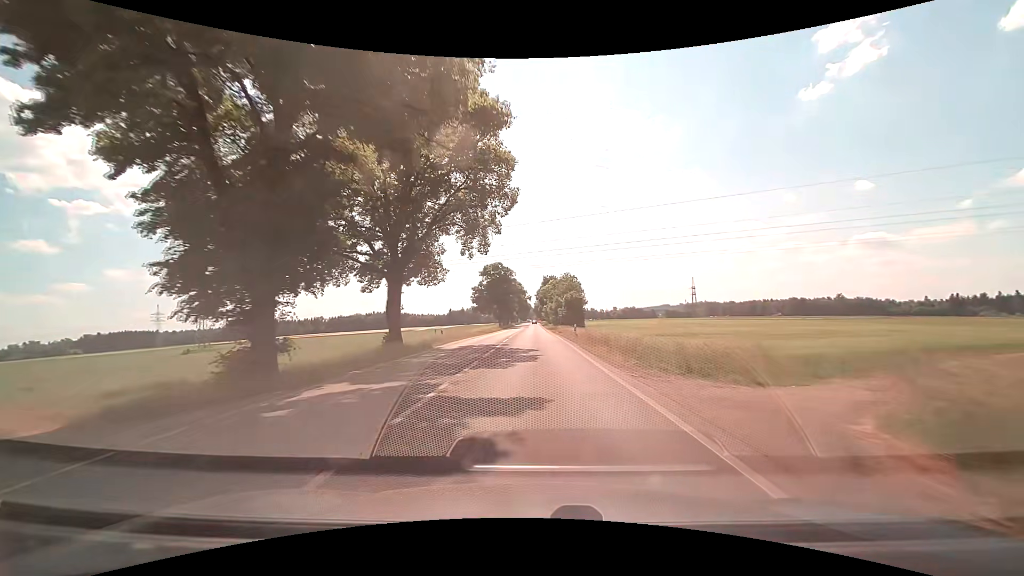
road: secondary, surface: asphalt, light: Day
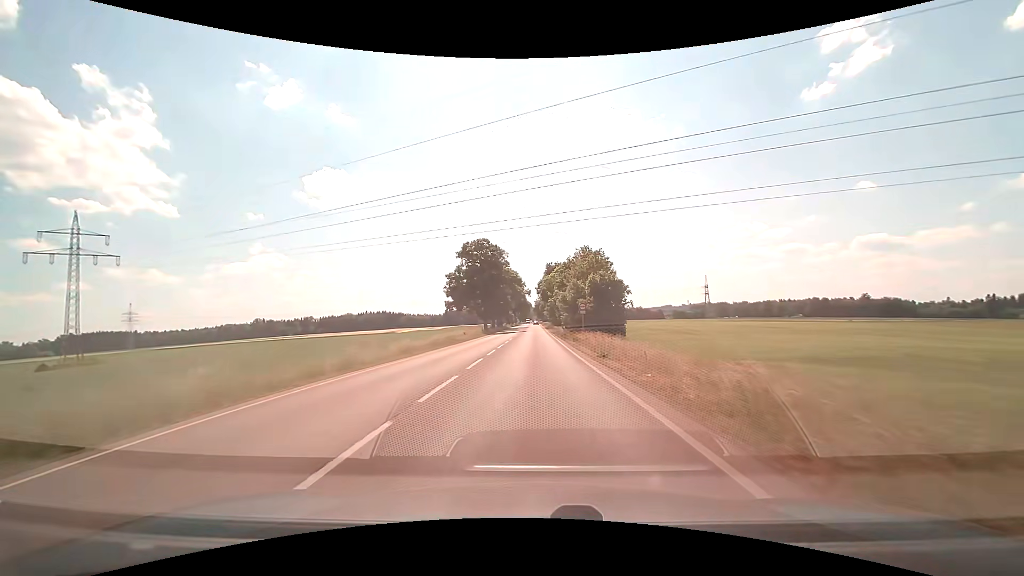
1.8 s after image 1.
(0.0, +34.1) m; 0°
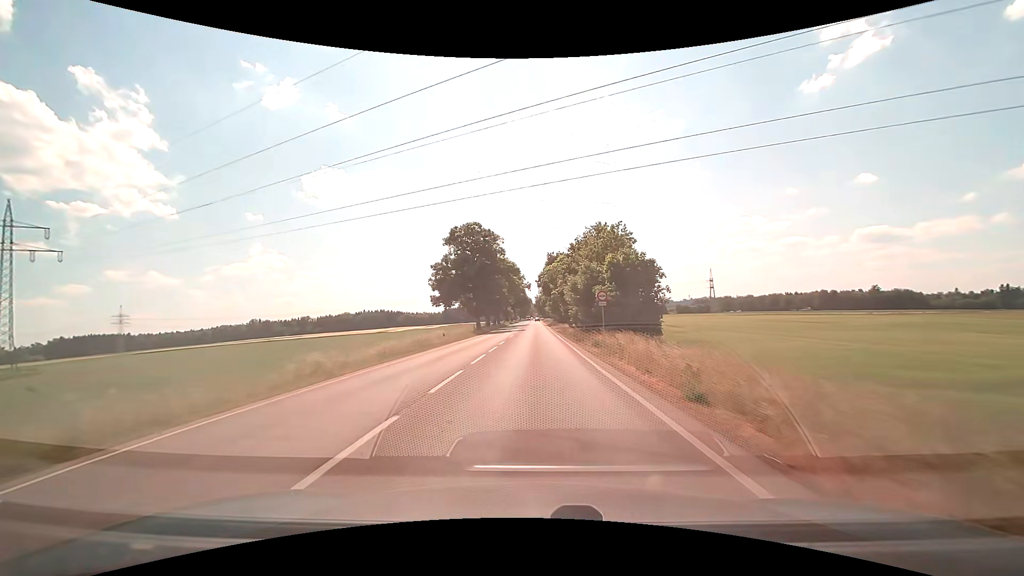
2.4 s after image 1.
(0.0, +11.5) m; 0°
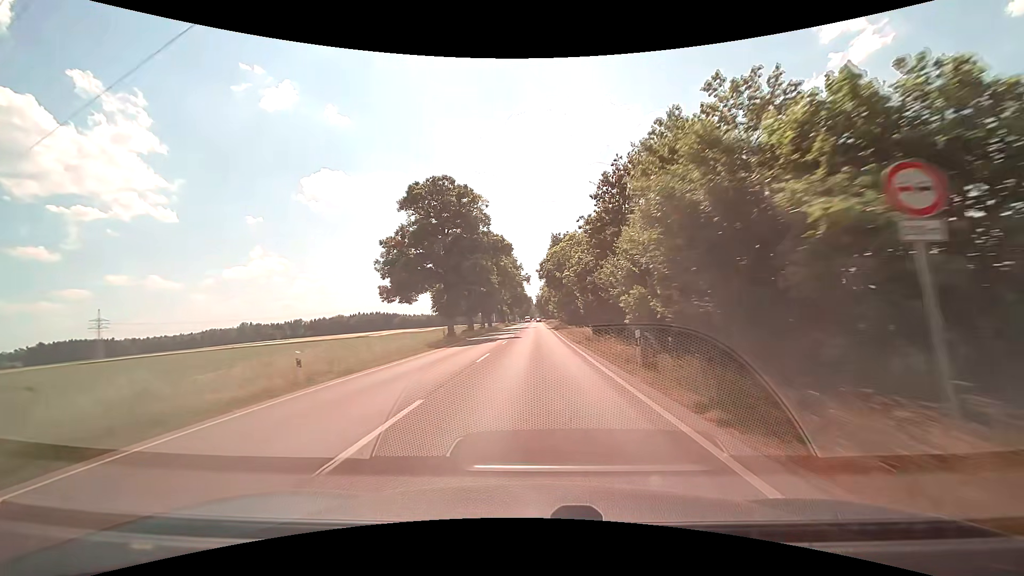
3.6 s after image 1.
(0.0, +23.1) m; 0°
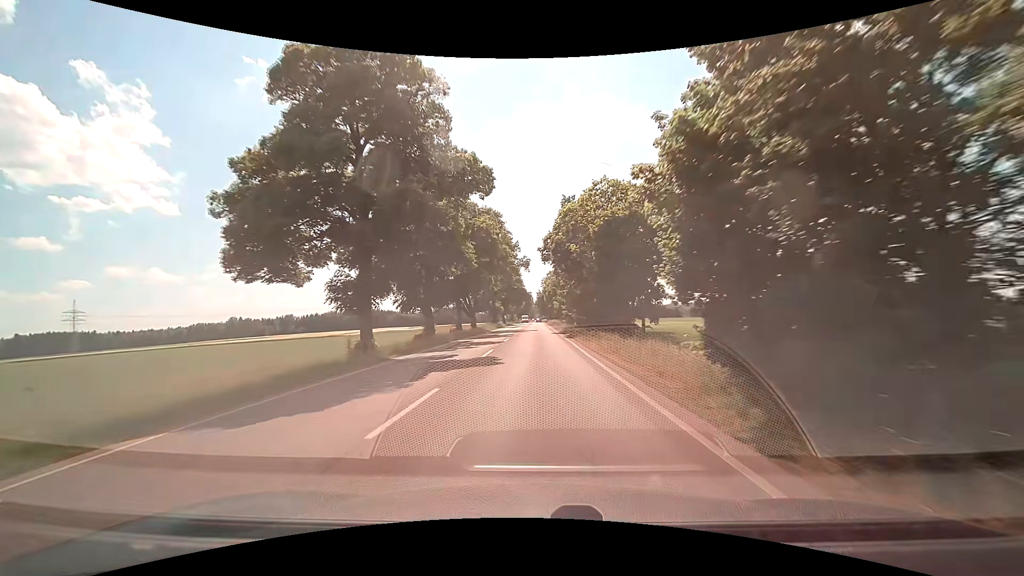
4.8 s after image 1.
(0.0, +23.2) m; 0°
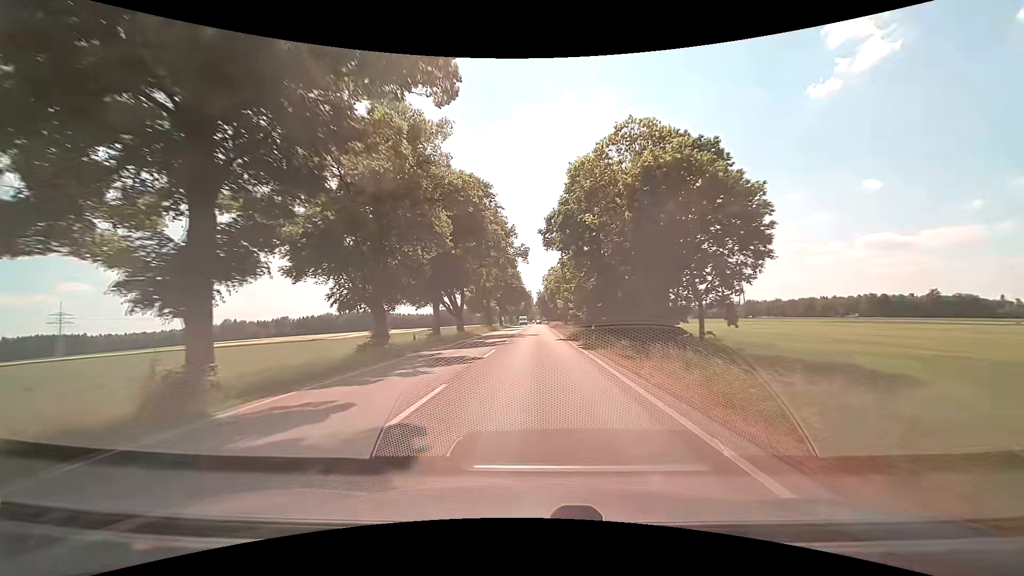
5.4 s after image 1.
(0.0, +11.5) m; 0°
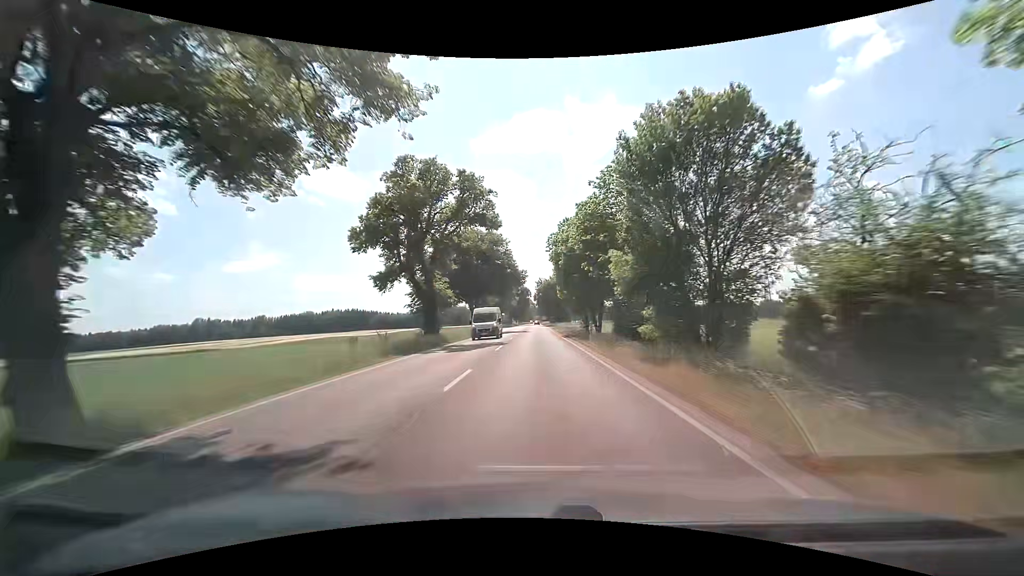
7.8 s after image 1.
(+0.2, +44.8) m; 0°
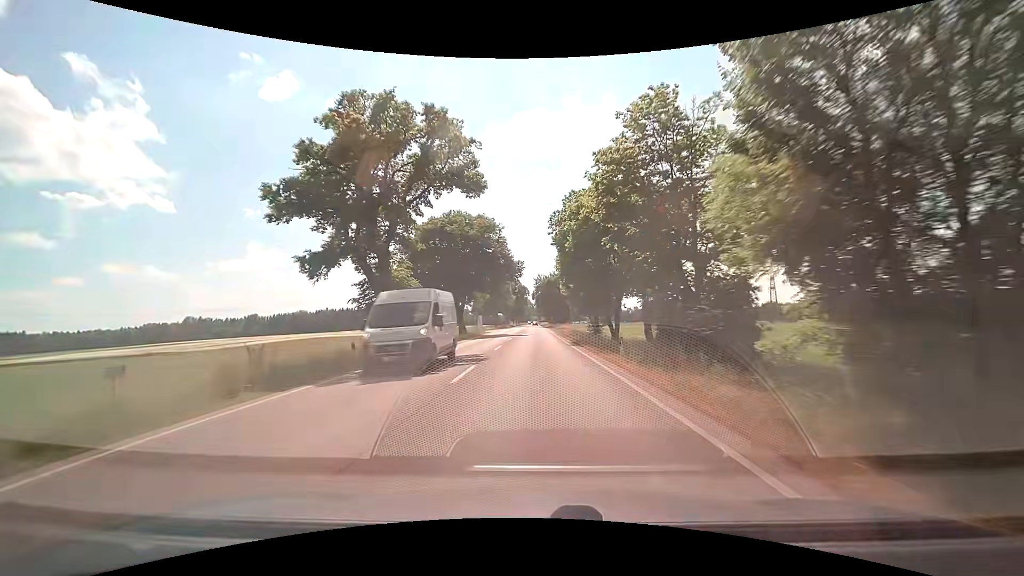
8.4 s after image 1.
(+0.1, +10.8) m; 0°
(0, +10) (0, +20) (0, +30) (0, +40) (+1, +50) (+1, +60) (+1, +70) (+1, +80) (+1, +90) (+1, +100) m
